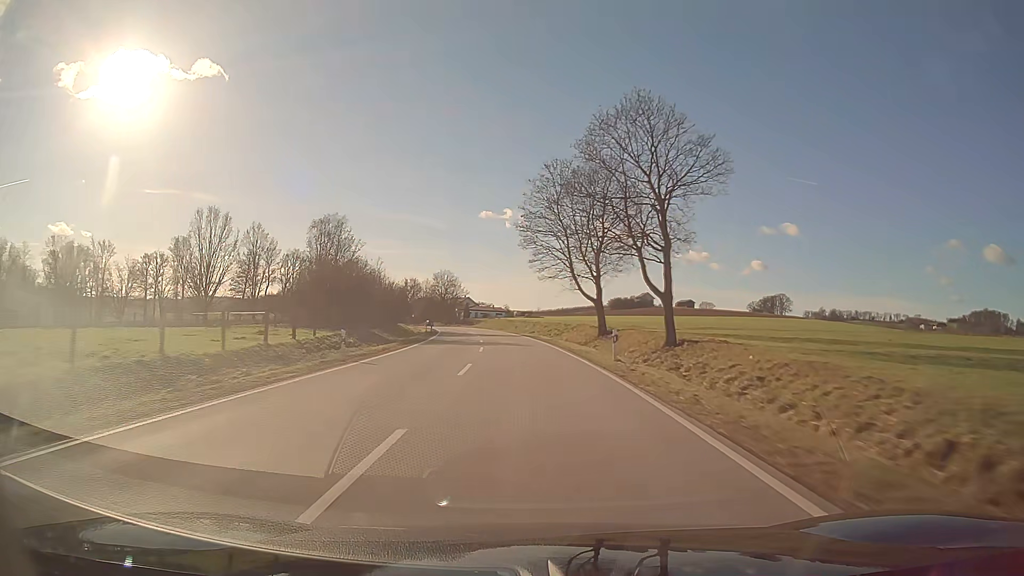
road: secondary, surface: asphalt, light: Day
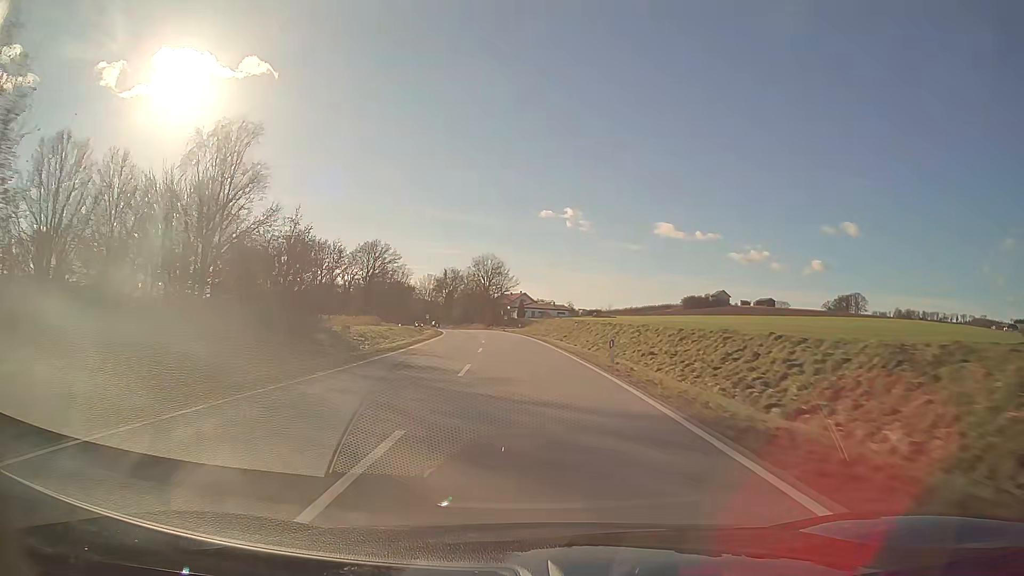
(-2.2, +48.2) m; -5°
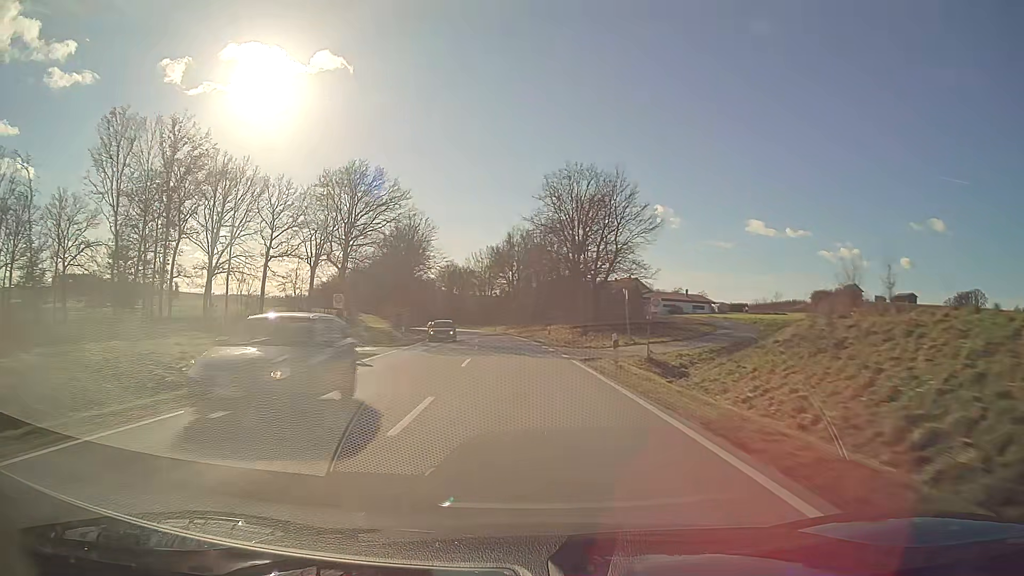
(-5.5, +80.3) m; -8°
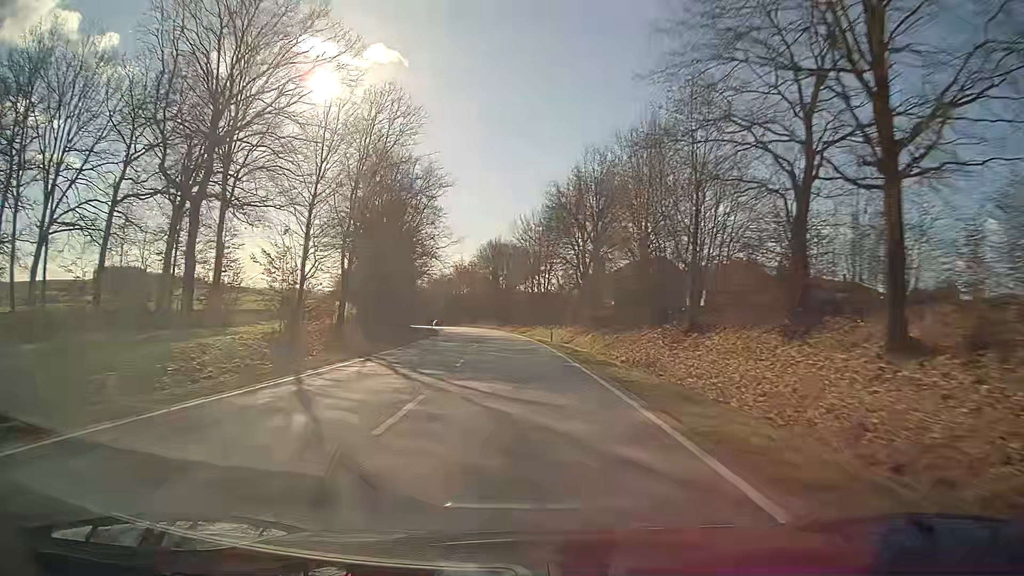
(-2.2, +48.2) m; -5°
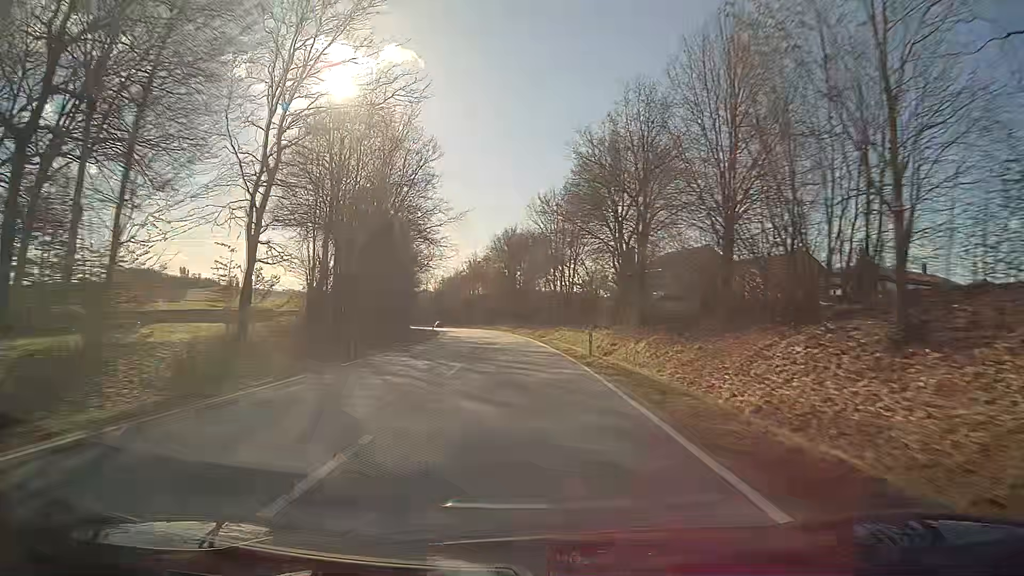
(-0.2, +16.1) m; -2°
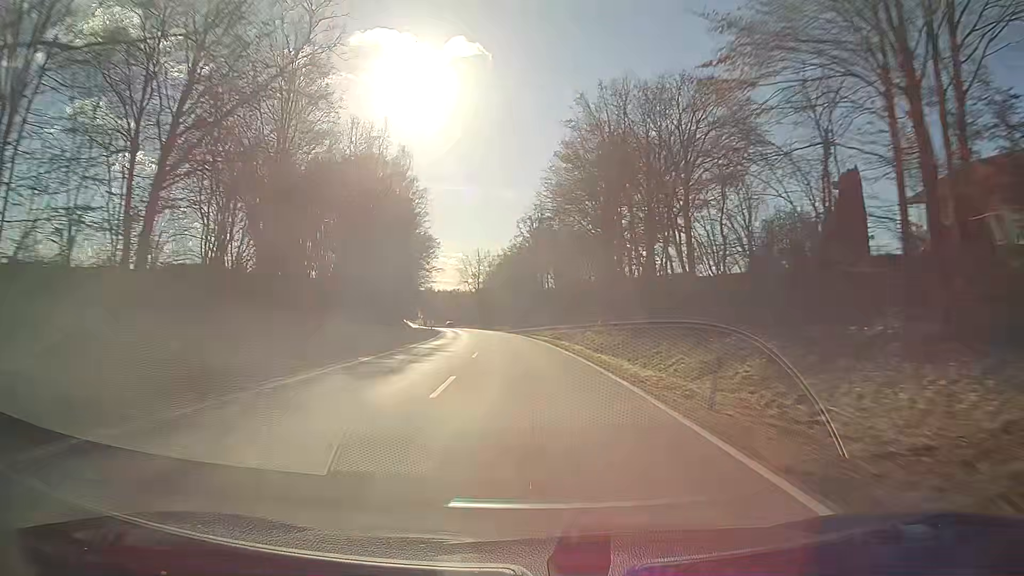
(-3.7, +64.3) m; -7°
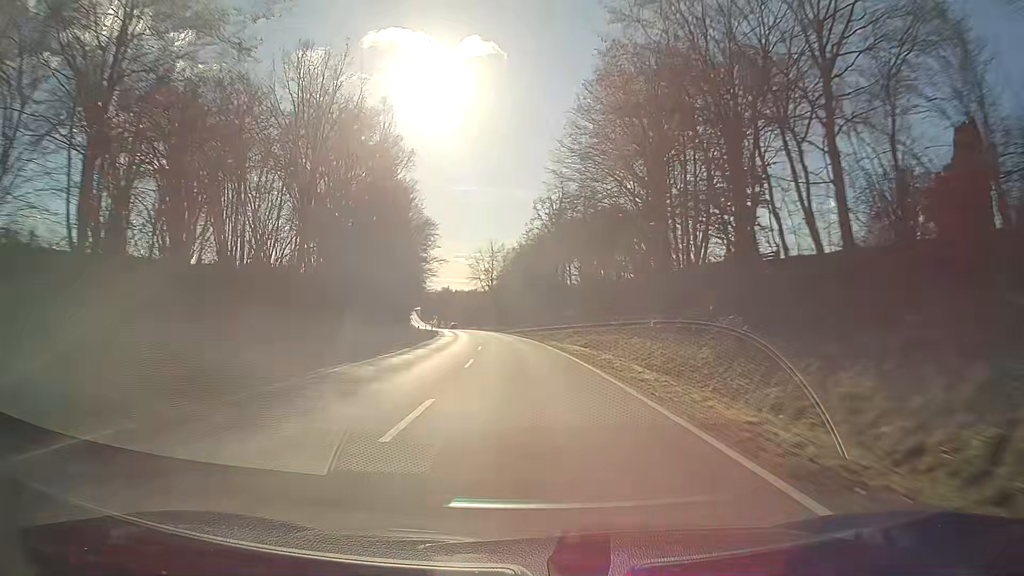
(-0.2, +16.1) m; -2°
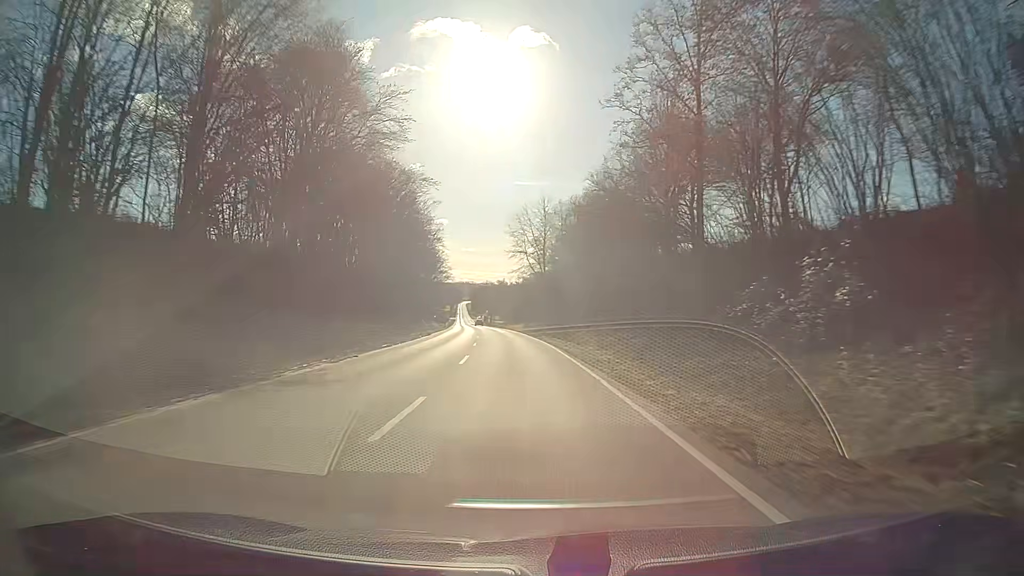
(-1.9, +48.2) m; -5°
